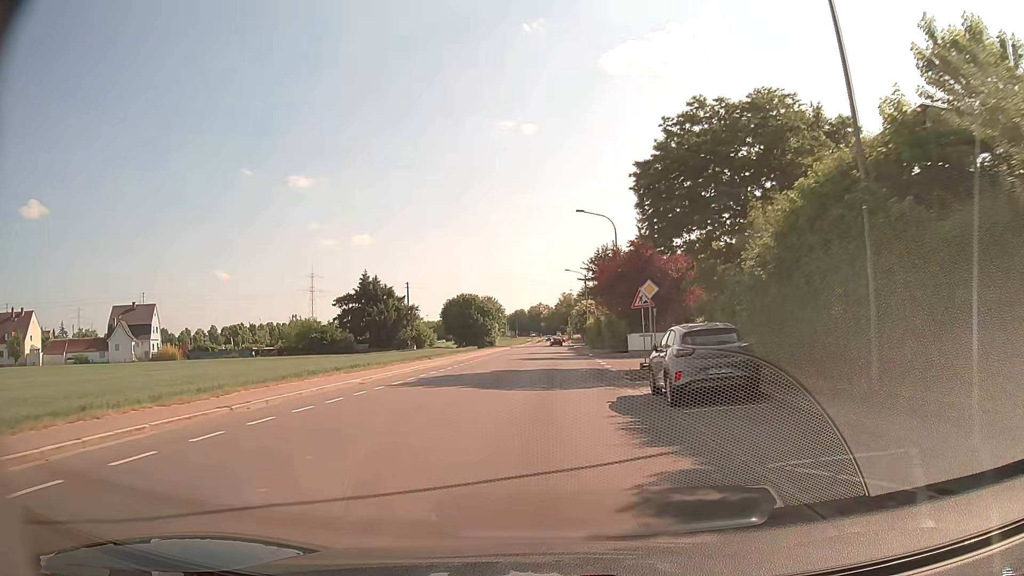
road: tertiary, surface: asphalt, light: Day
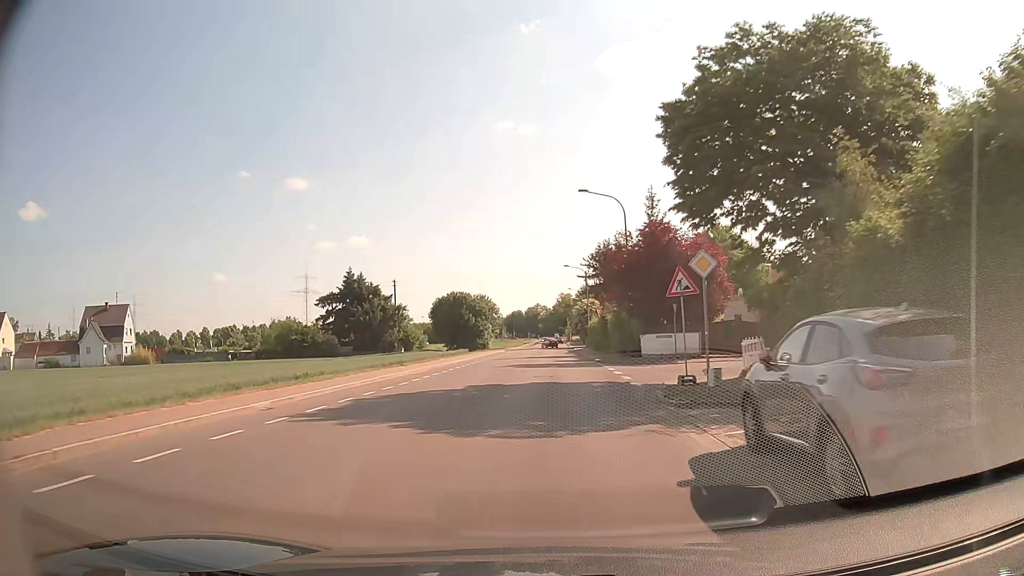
(0.0, +7.7) m; 0°
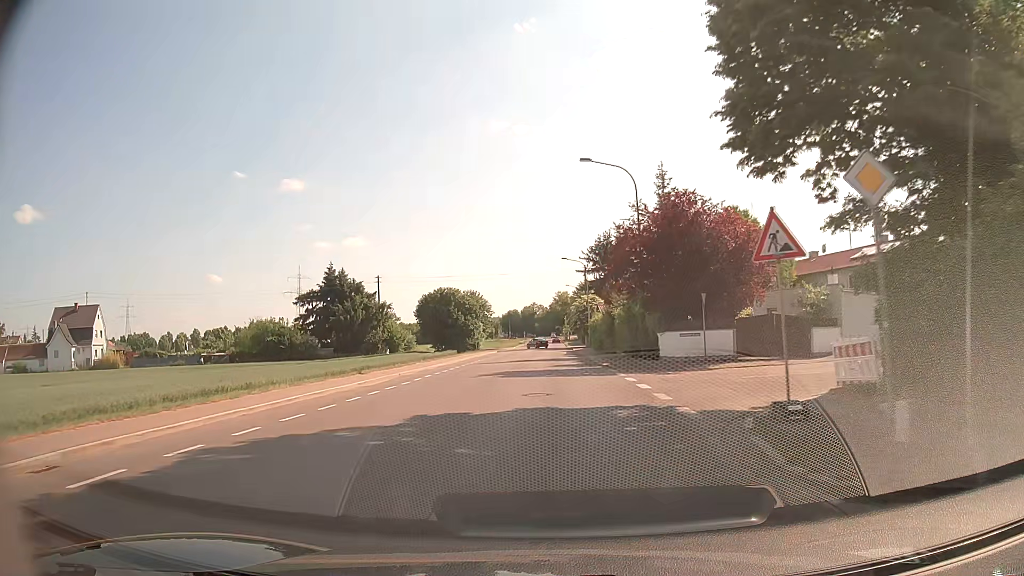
(+0.1, +7.7) m; +1°
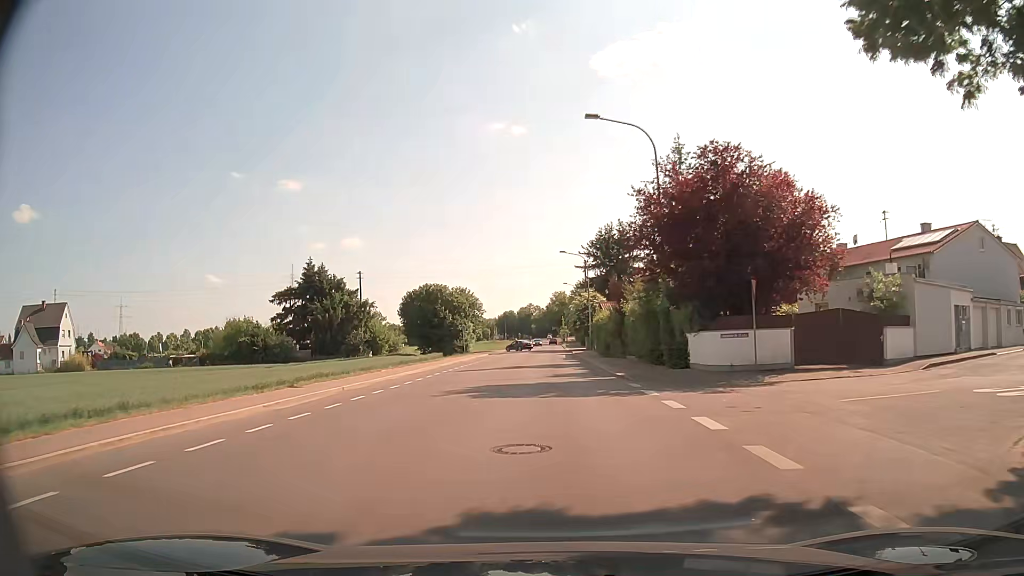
(0.0, +7.7) m; 0°
